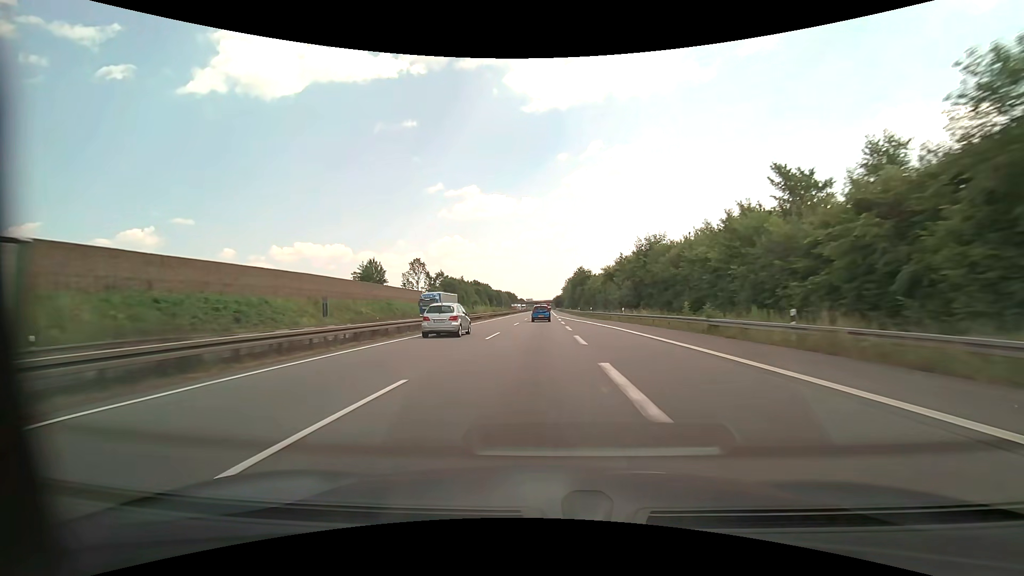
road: motorway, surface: asphalt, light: Day
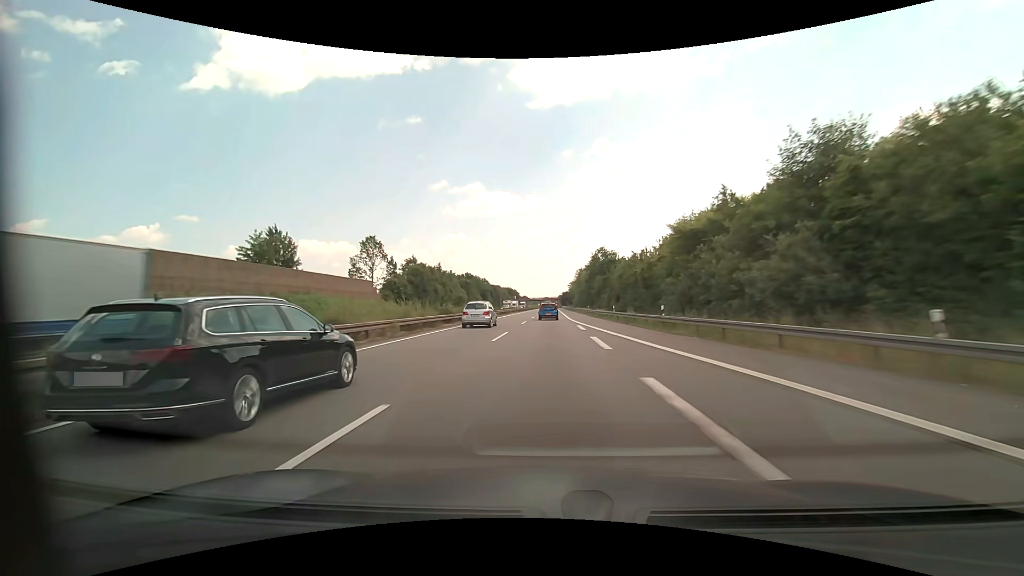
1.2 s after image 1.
(-0.2, +38.5) m; -1°
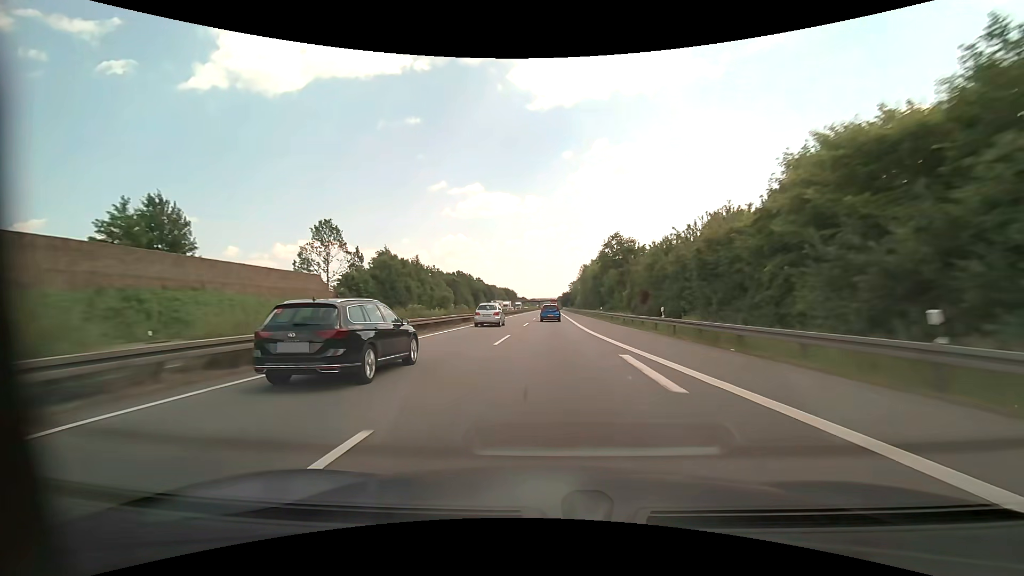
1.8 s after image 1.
(0.0, +19.4) m; 0°
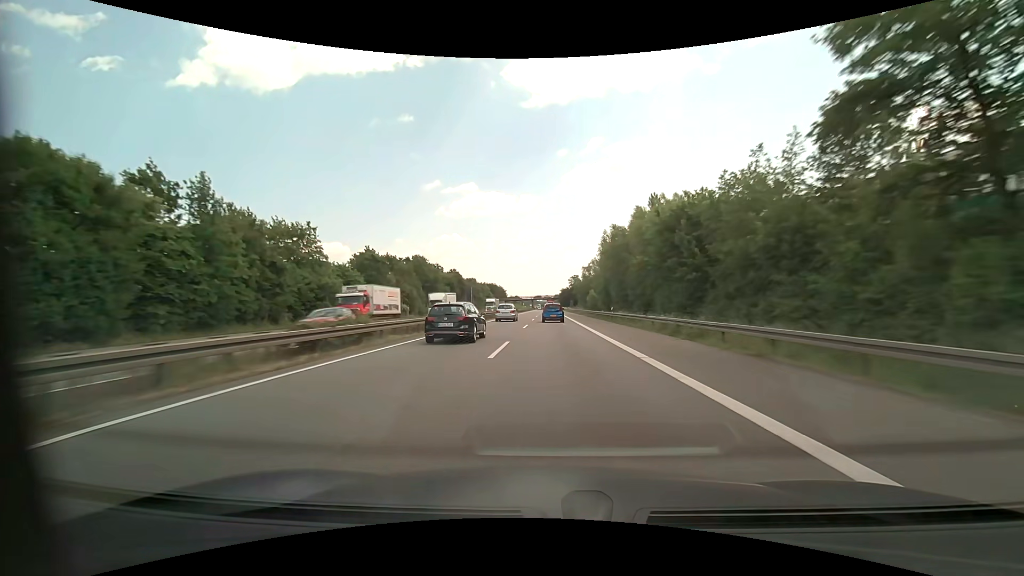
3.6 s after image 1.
(+0.2, +58.6) m; 0°
(0, +10) (0, +20) (0, +30) (0, +40) (0, +50) (0, +60) (0, +70) (0, +80) (0, +90) (+1, +100) m
